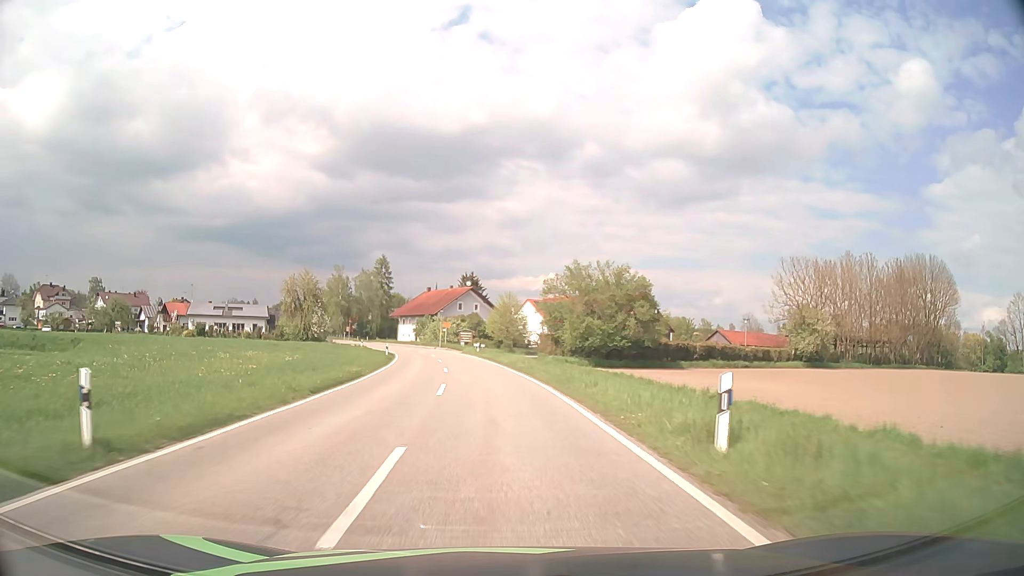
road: tertiary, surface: asphalt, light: Day
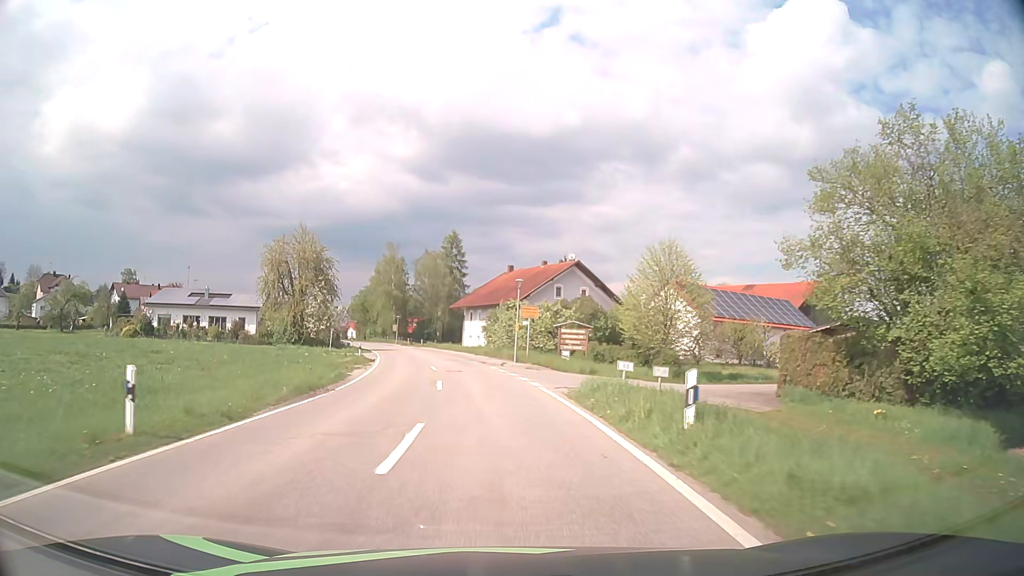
(-3.1, +45.6) m; -8°
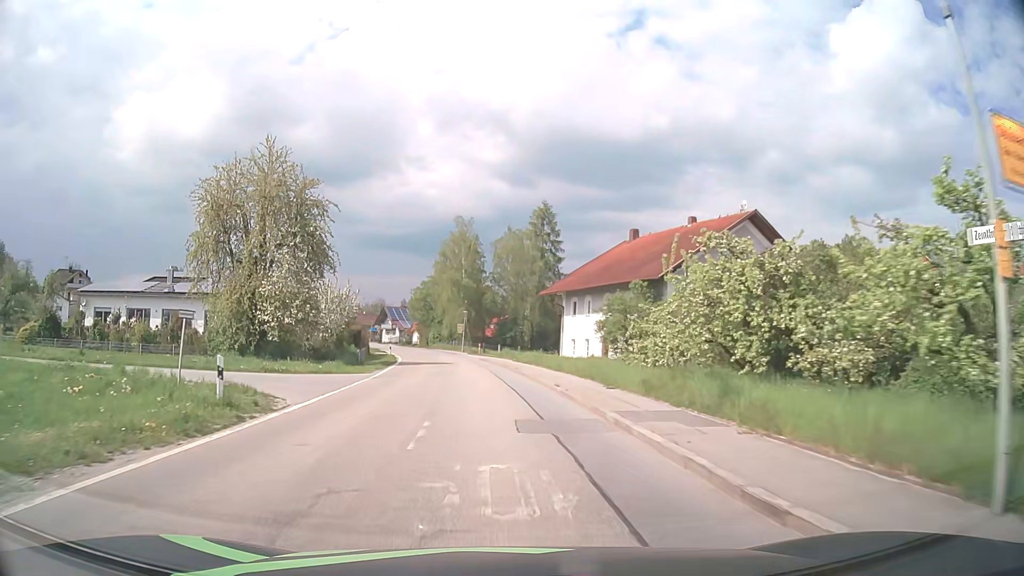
(-2.2, +32.4) m; -8°
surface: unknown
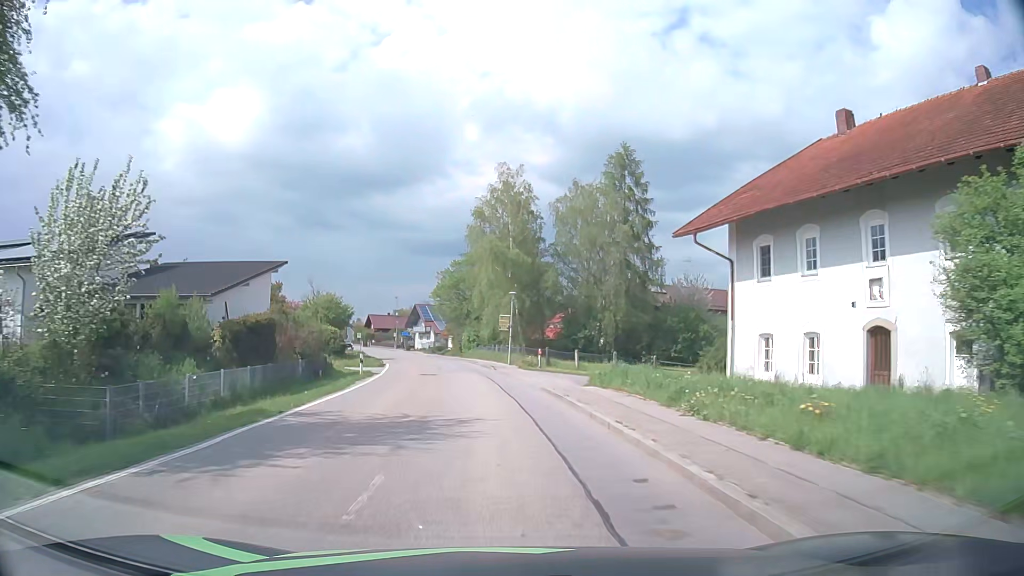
(-1.2, +31.2) m; -5°
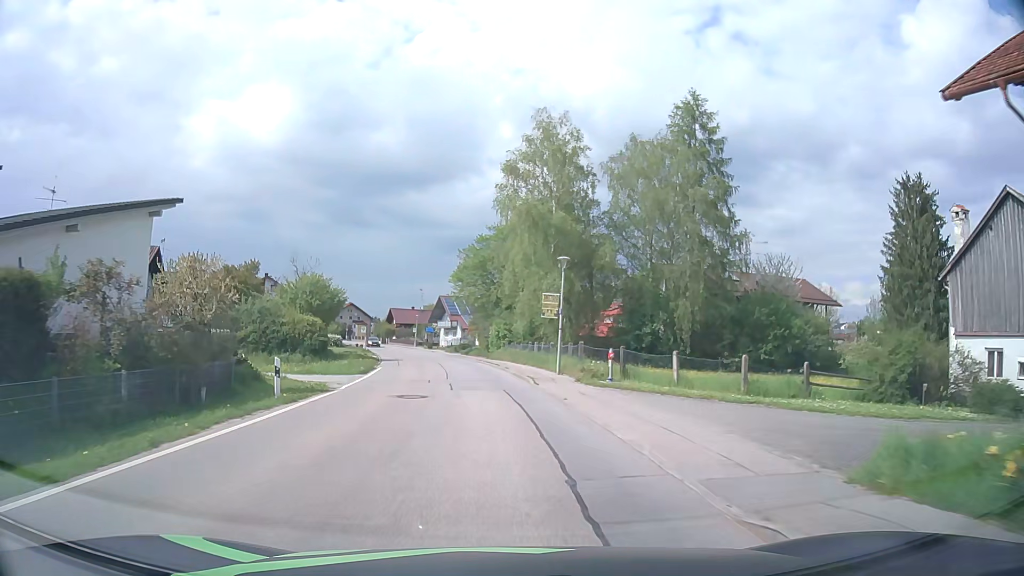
(-0.3, +15.4) m; -3°
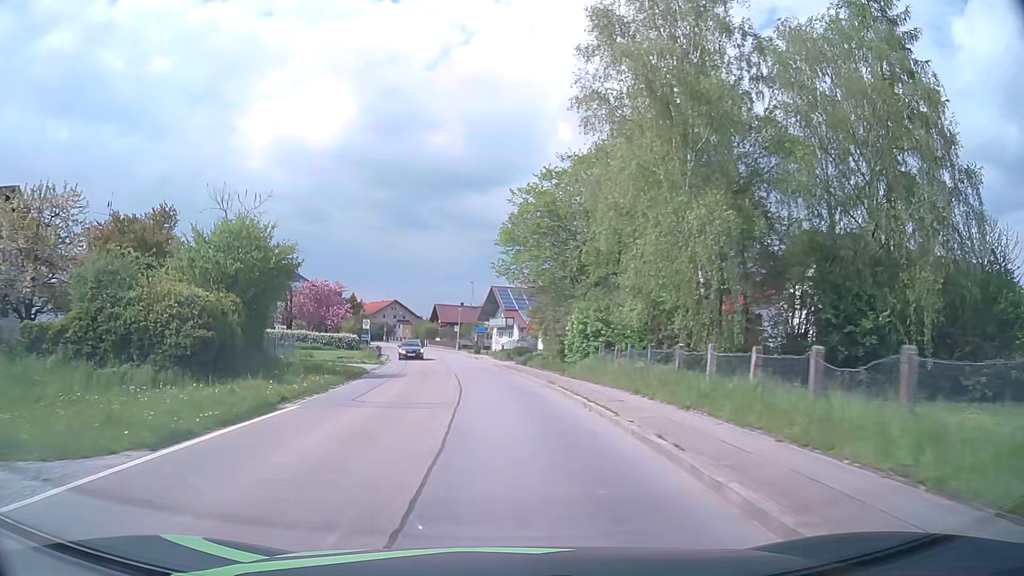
(-1.1, +23.0) m; -5°
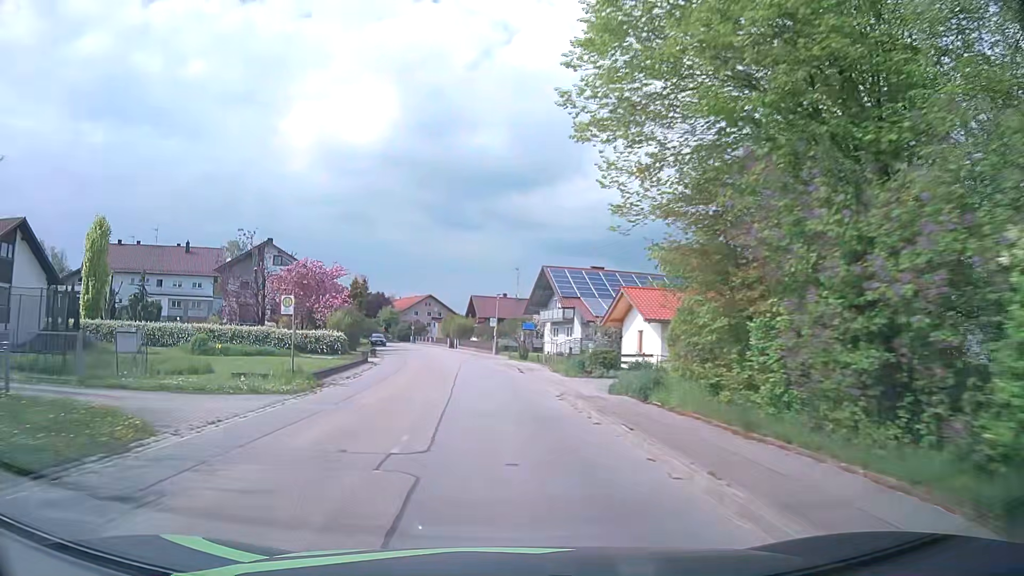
(-0.7, +22.9) m; -4°
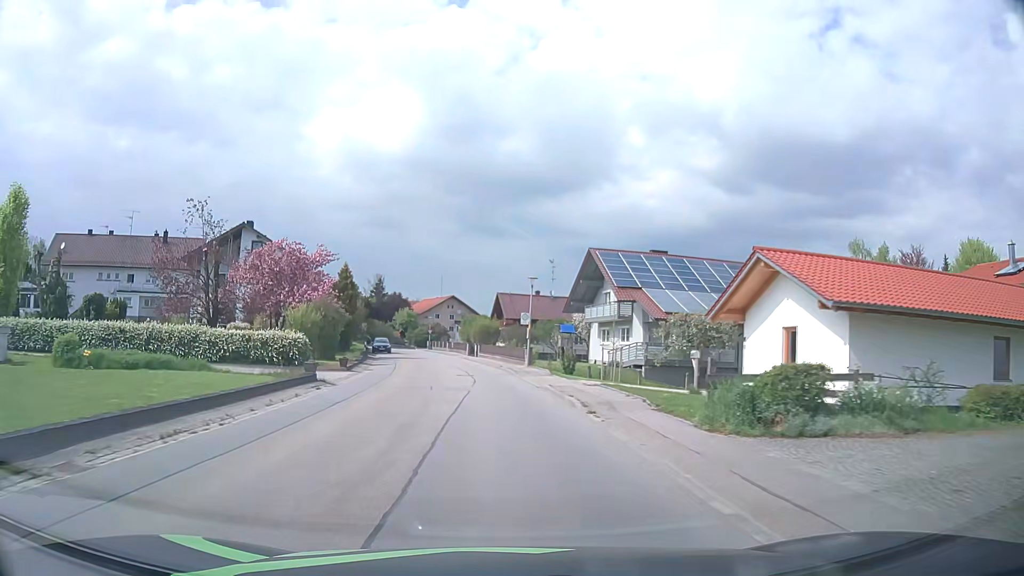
(-0.4, +15.2) m; -3°
(0, +10) (0, +20) (-1, +30) (-2, +40) (-4, +50) (-6, +60) (-8, +69) (-10, +79) (-12, +89) (-14, +99) m
